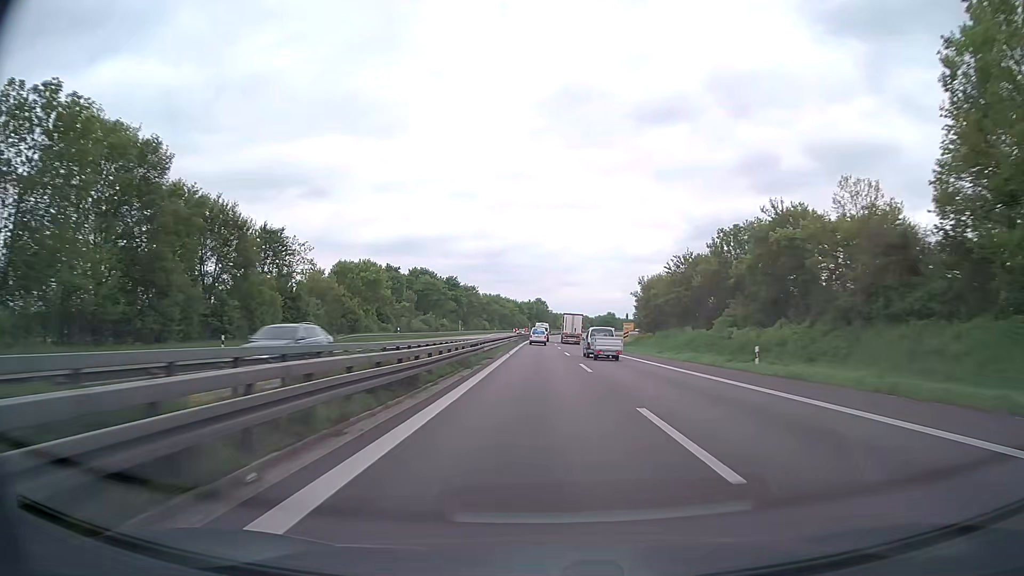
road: trunk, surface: asphalt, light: Day
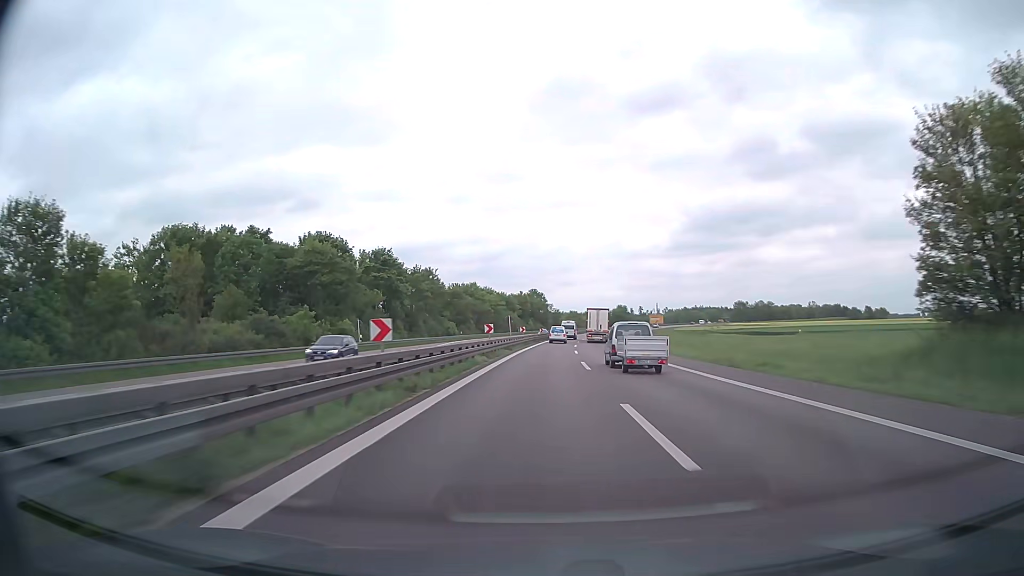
(+0.1, +71.8) m; 0°
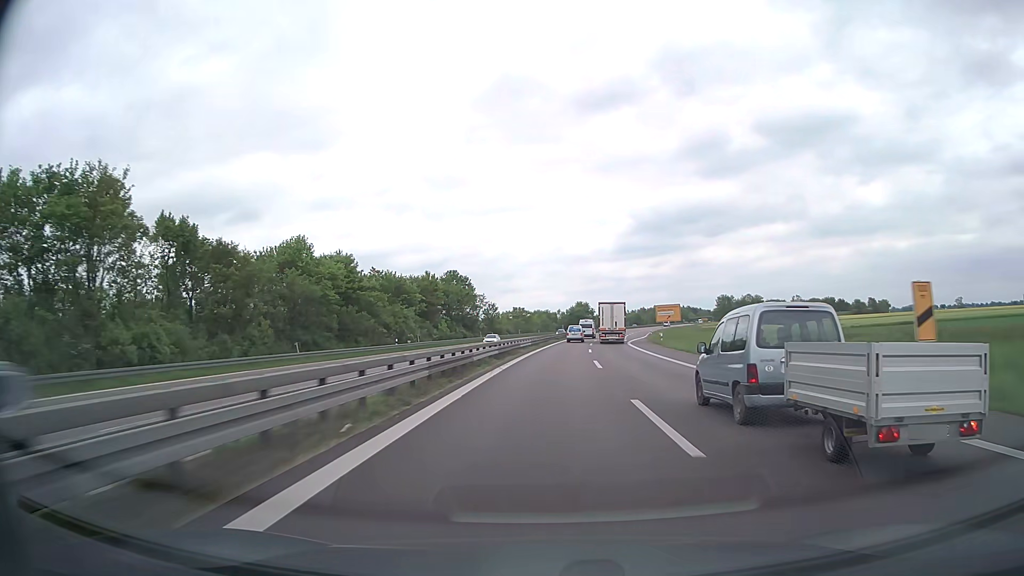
(+2.9, +89.8) m; +4°
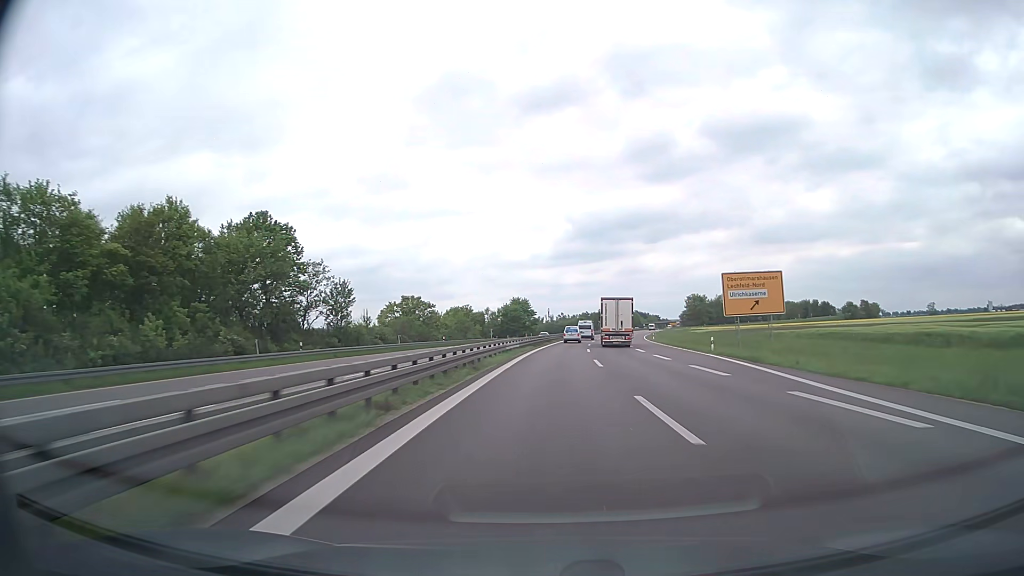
(+3.3, +71.7) m; +5°
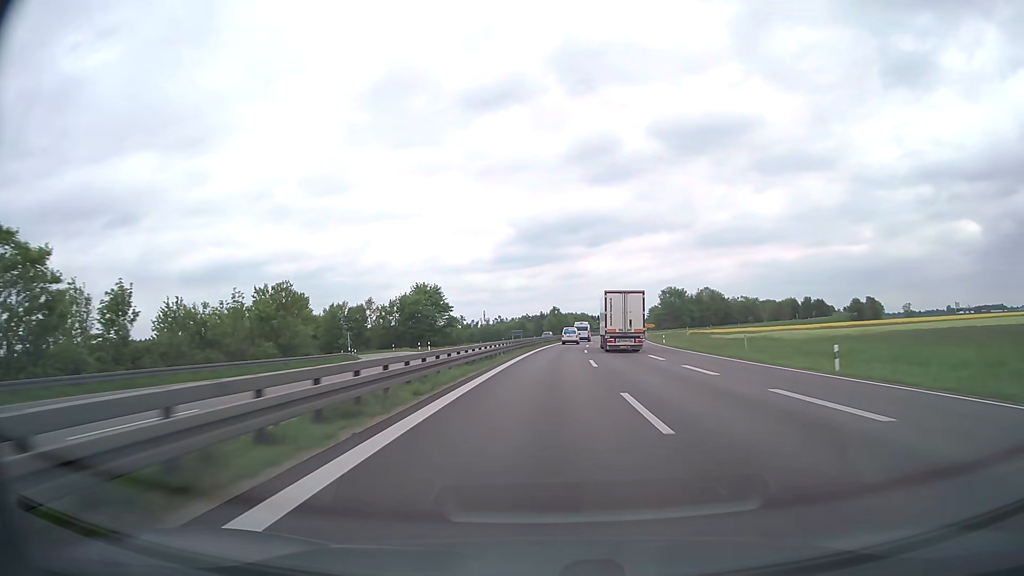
(+3.5, +71.7) m; +5°
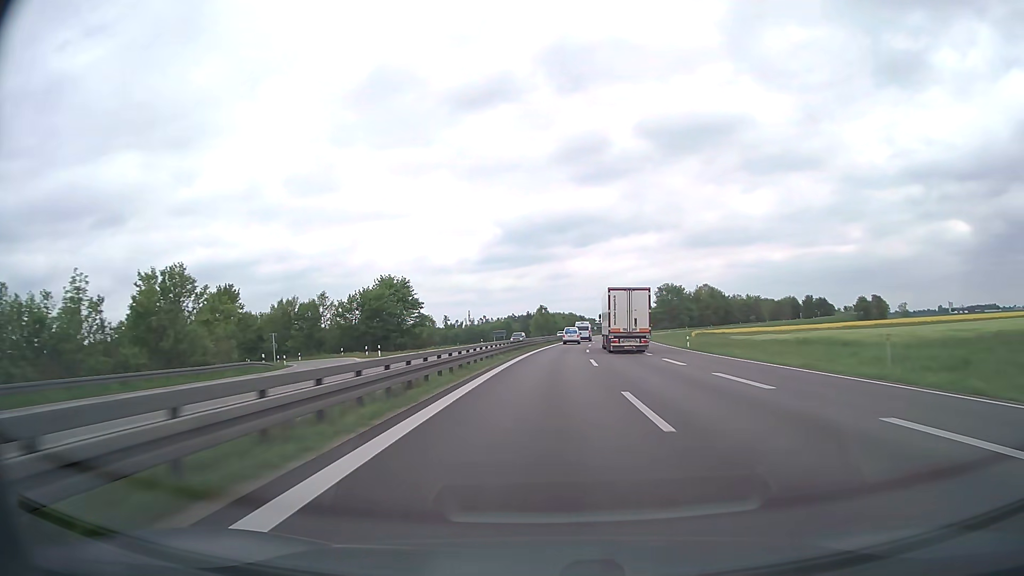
(+0.2, +17.9) m; +1°
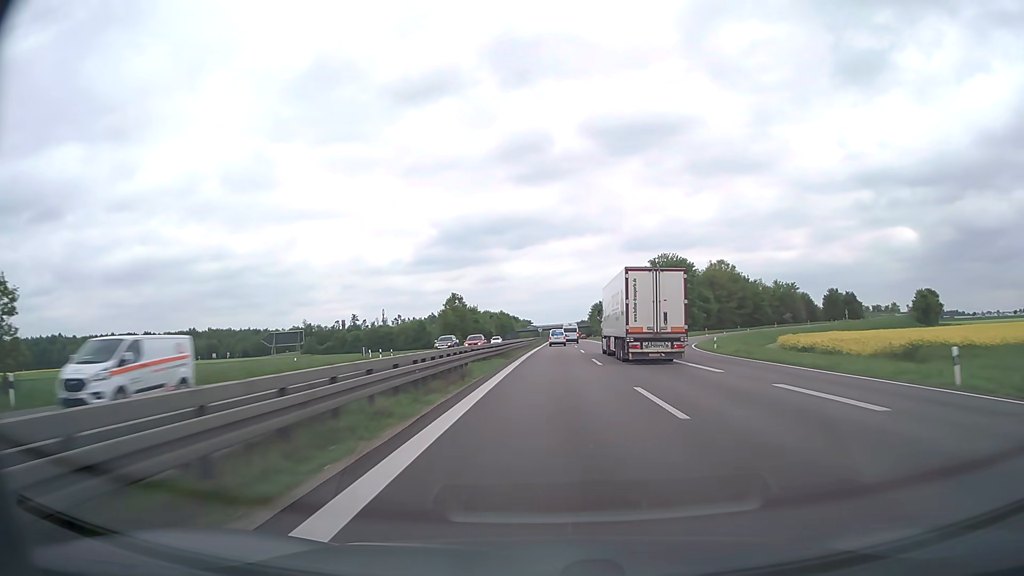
(+4.5, +89.4) m; +6°
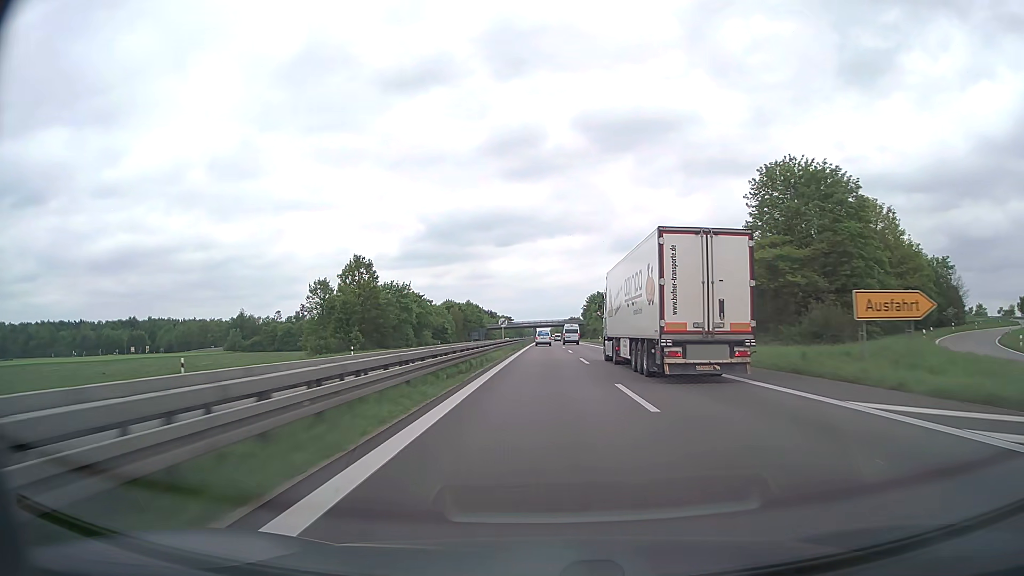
(+1.5, +71.5) m; +1°
(0, +10) (0, +20) (0, +30) (0, +40) (0, +50) (0, +60) (0, +70) (0, +80) (0, +90) (0, +100) m
